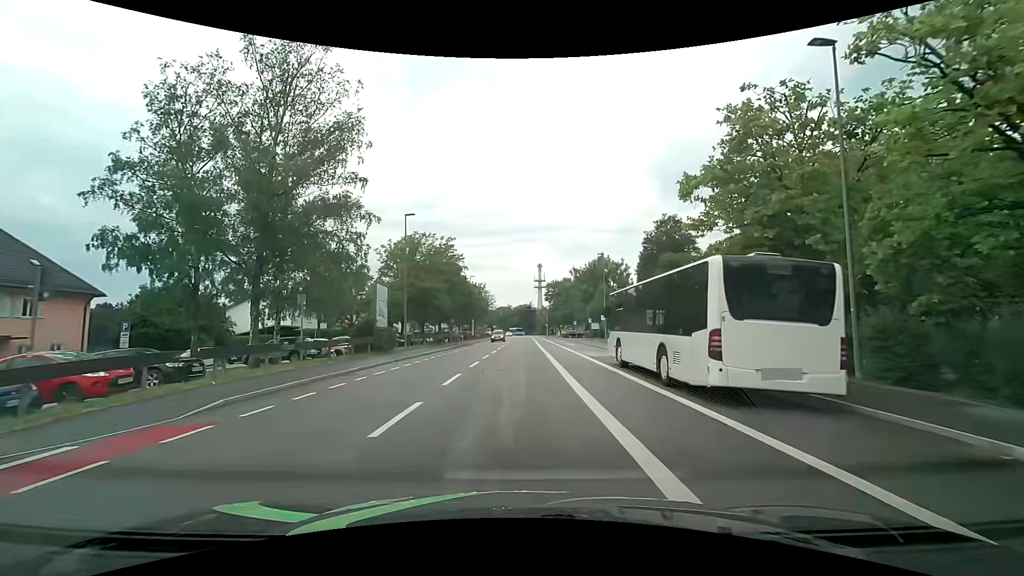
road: tertiary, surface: asphalt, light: Day
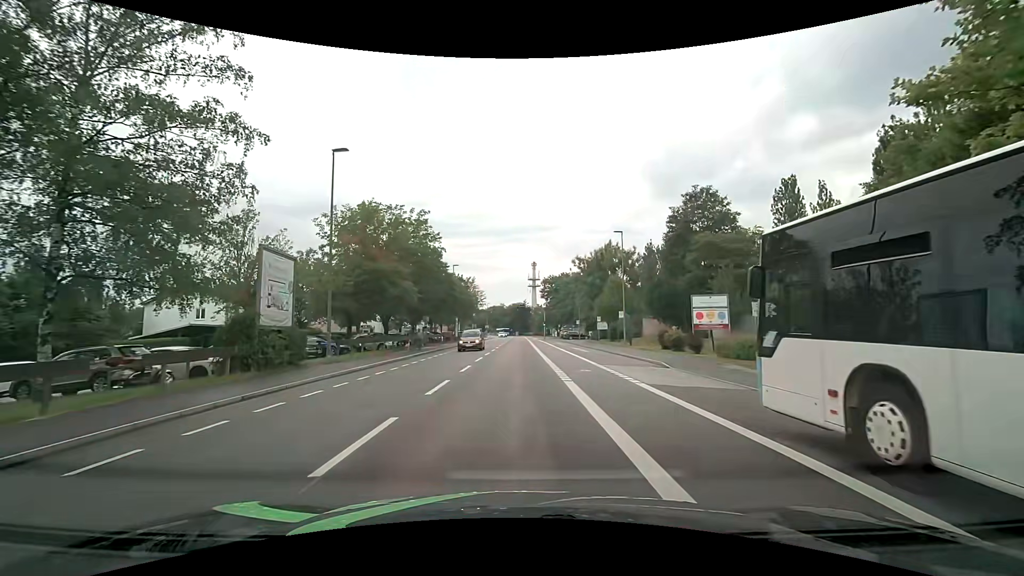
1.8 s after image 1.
(+0.2, +13.6) m; +1°
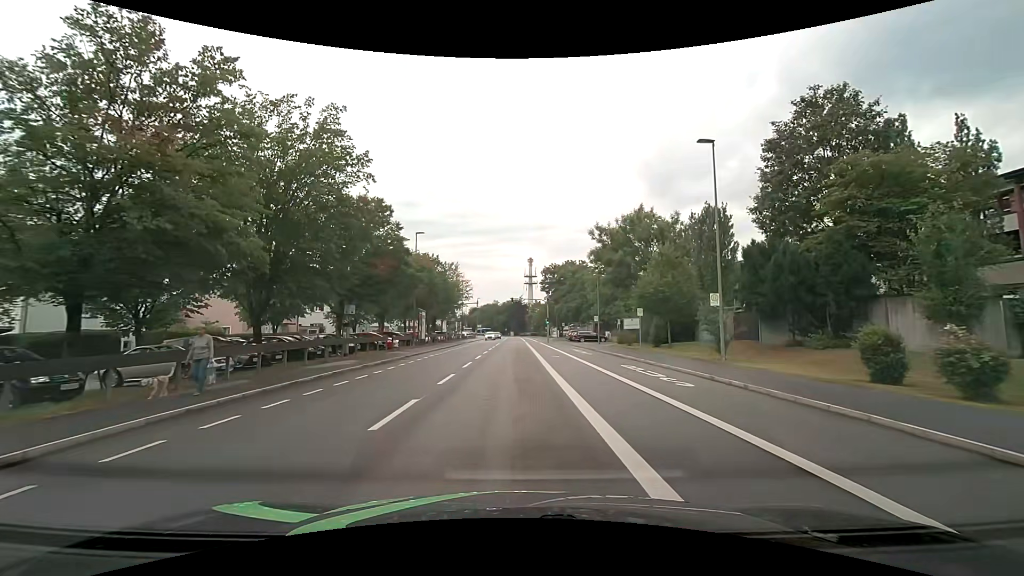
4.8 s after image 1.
(+0.1, +21.8) m; 0°
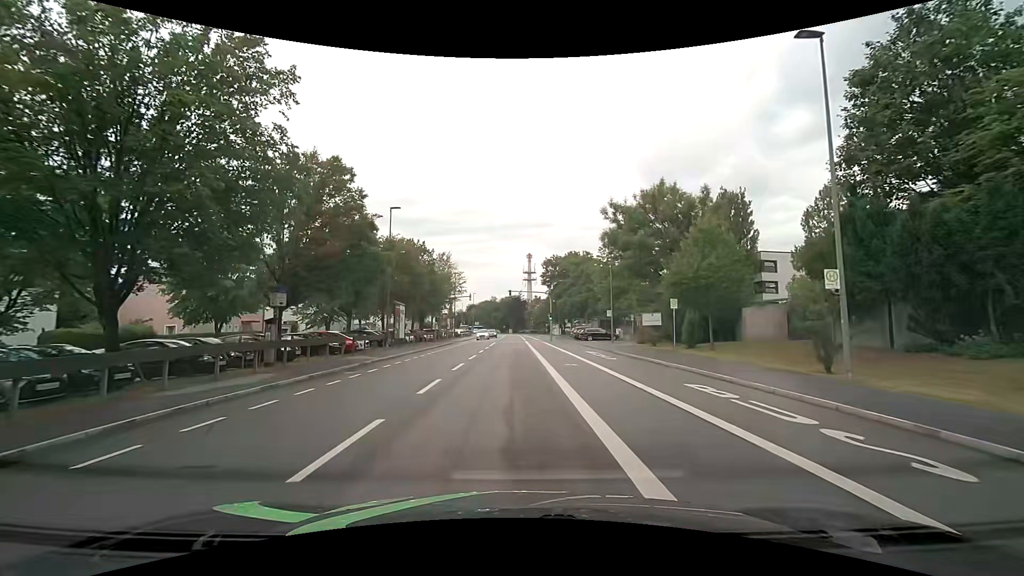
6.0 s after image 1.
(0.0, +8.4) m; +1°
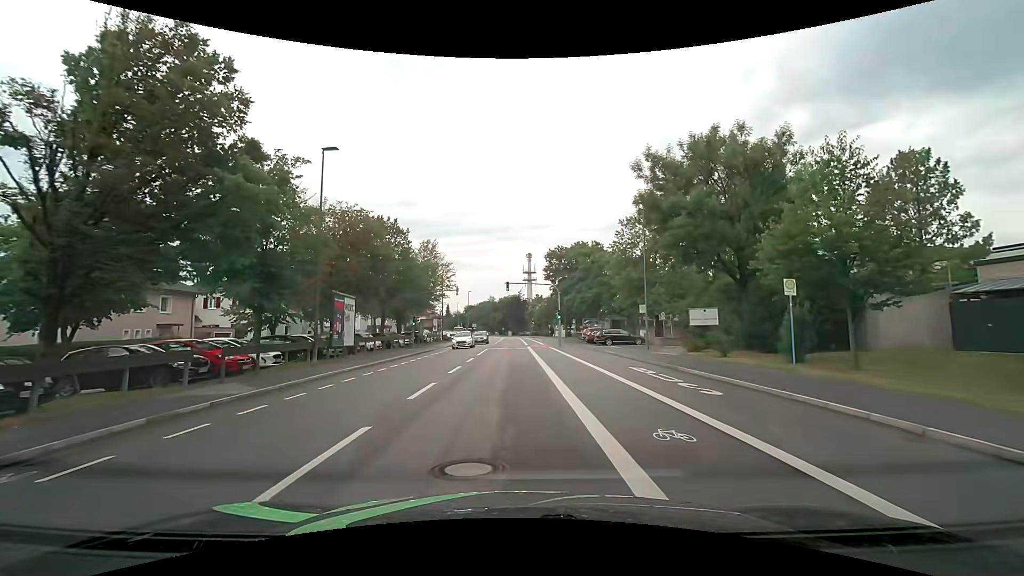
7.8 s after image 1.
(-0.1, +12.4) m; 0°
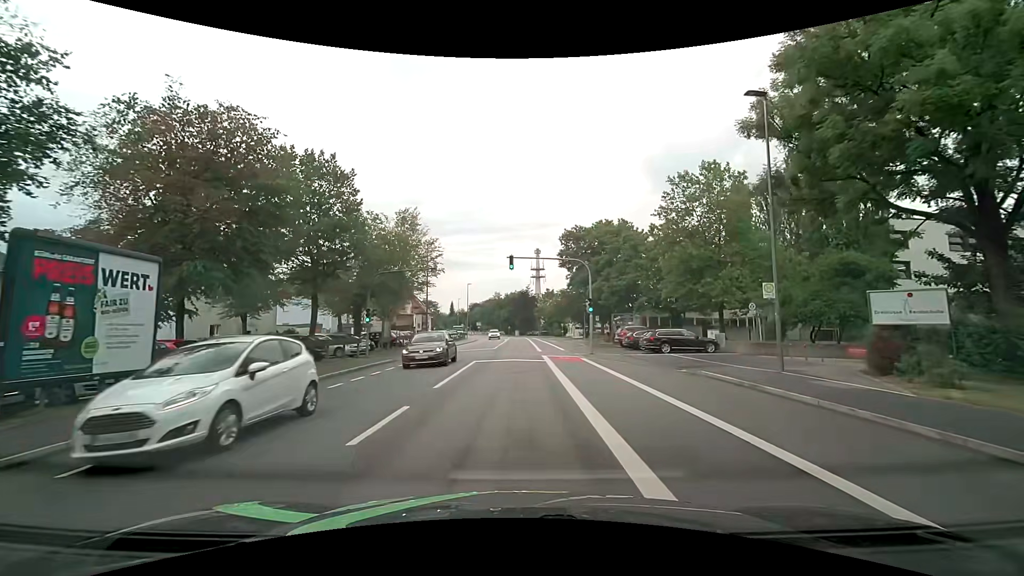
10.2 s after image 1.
(-0.1, +16.1) m; 0°
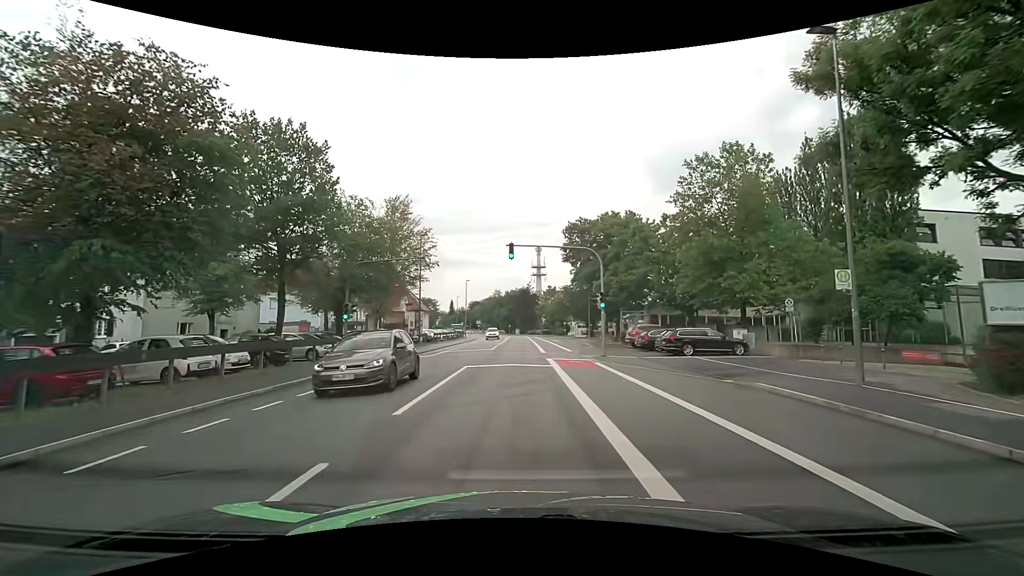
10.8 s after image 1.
(0.0, +3.9) m; -1°
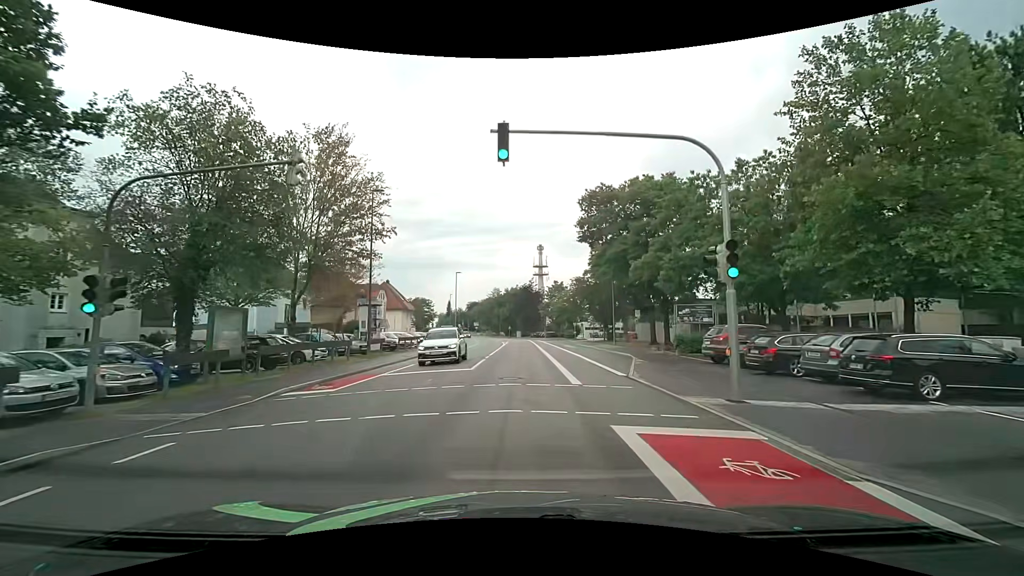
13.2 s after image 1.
(0.0, +15.8) m; 0°
(0, +10) (0, +20) (0, +30) (0, +40) (0, +50) (+1, +60) (+1, +70) (+1, +80) (0, +90) (-1, +100) m
